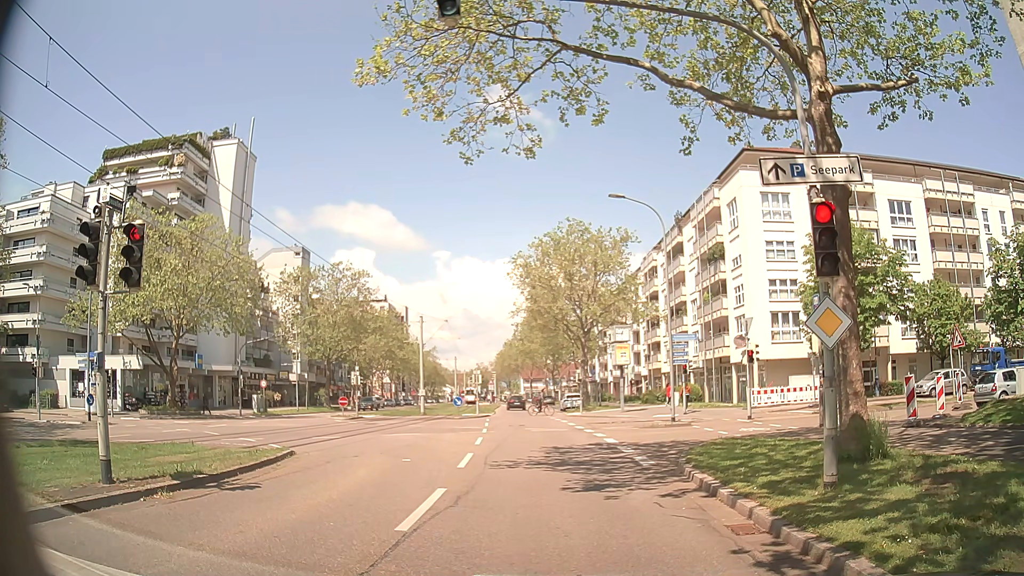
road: tertiary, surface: asphalt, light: Day
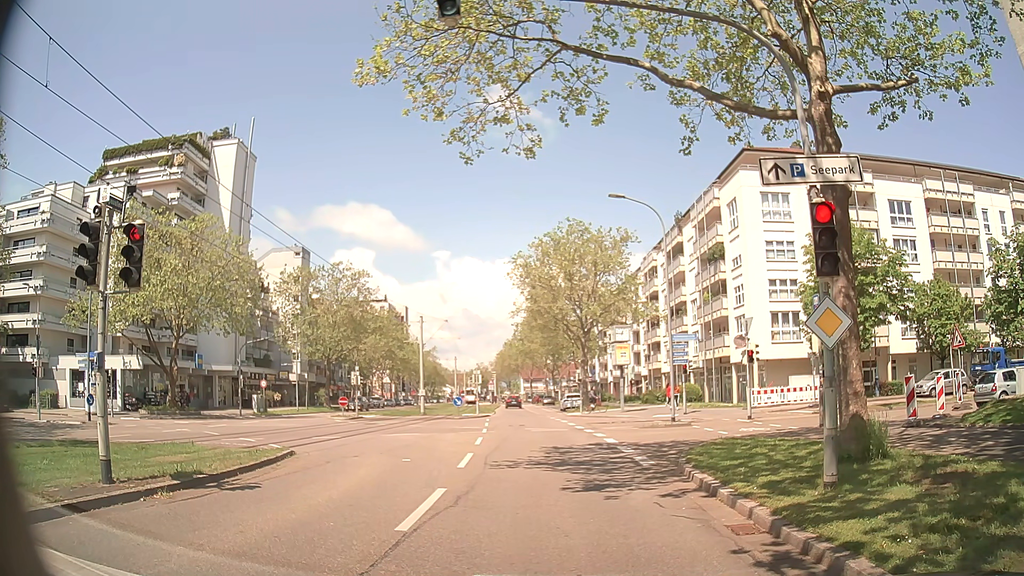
(0.0, 0.0) m; 0°
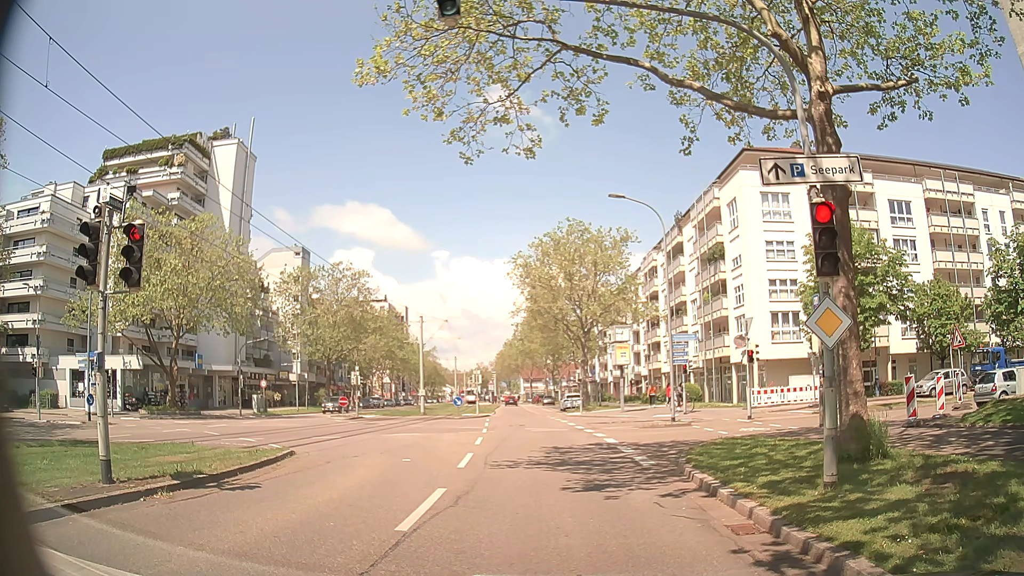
(0.0, 0.0) m; 0°
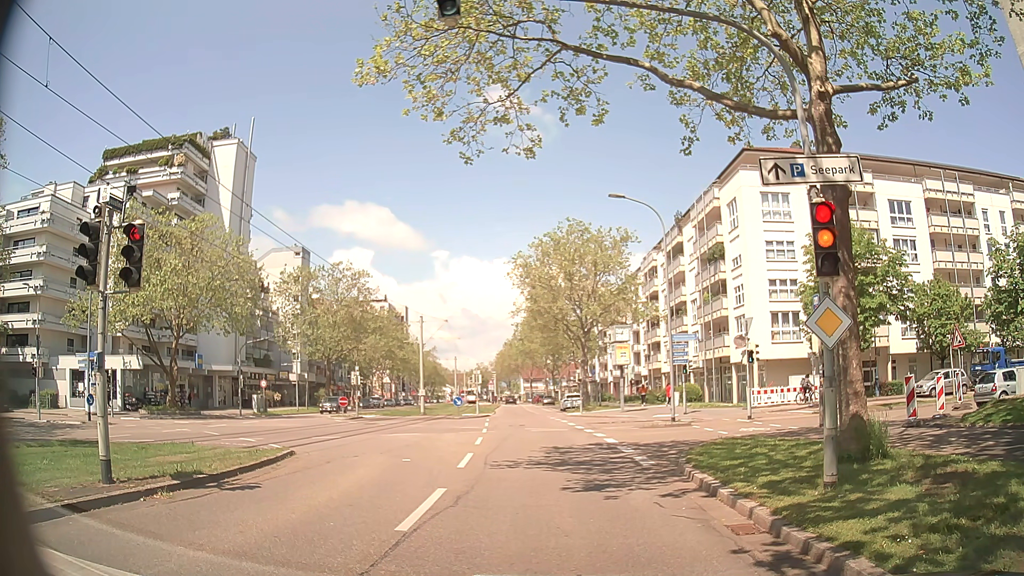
(0.0, 0.0) m; 0°
